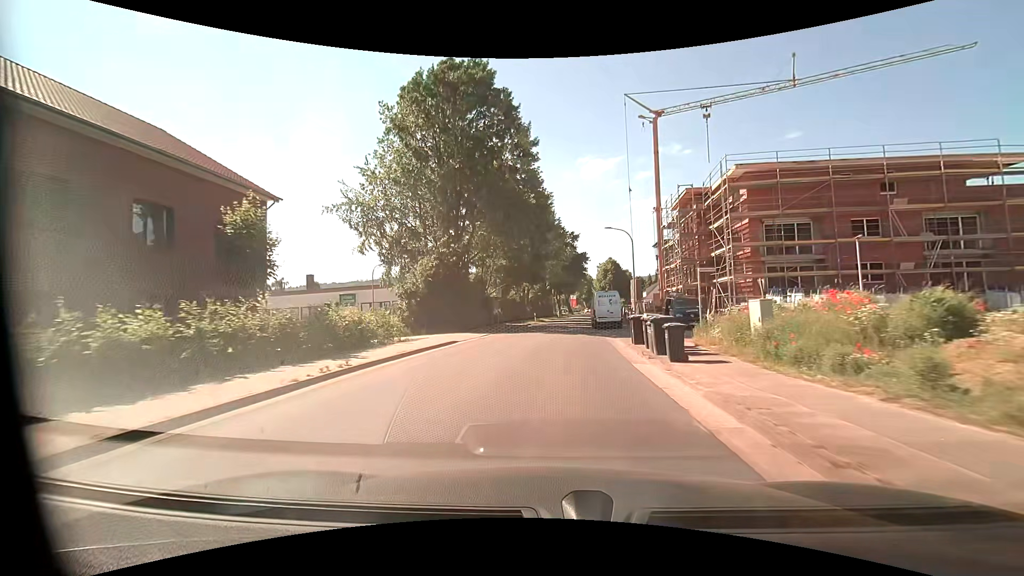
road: unclassified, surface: asphalt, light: Day
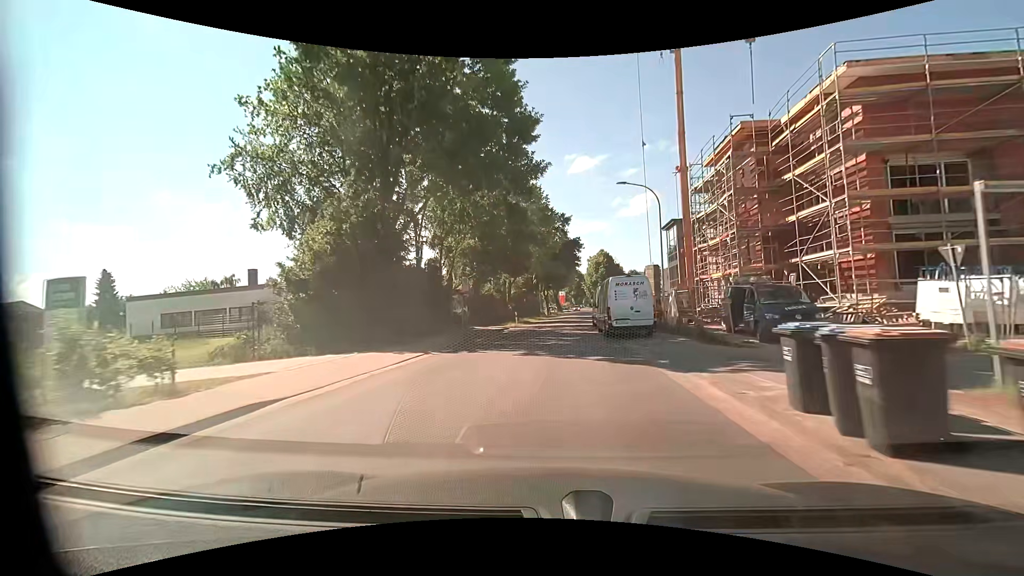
(0.0, +13.9) m; +1°
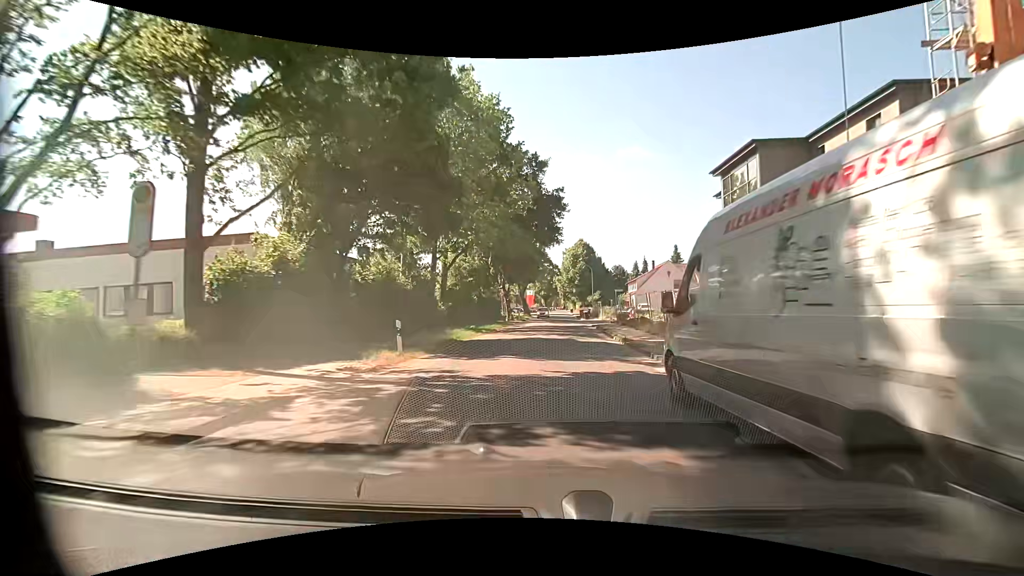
(+0.8, +27.6) m; +4°
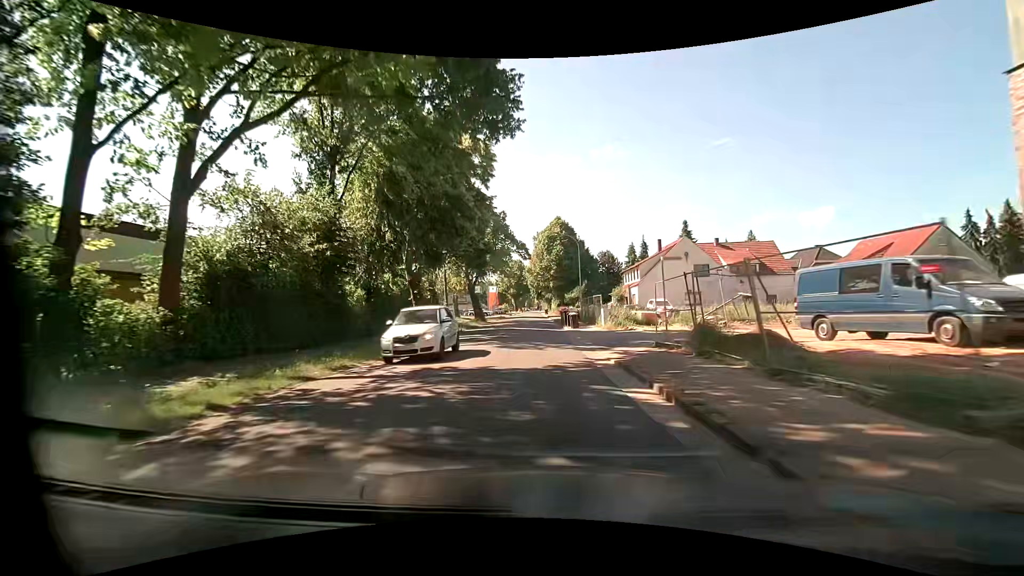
(+1.2, +27.7) m; +3°
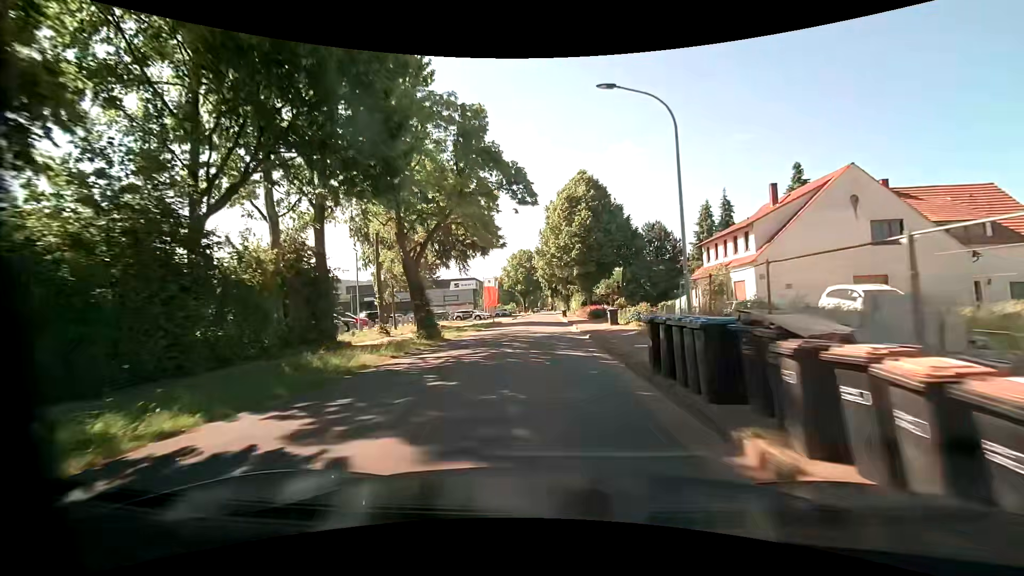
(-0.6, +28.8) m; -2°
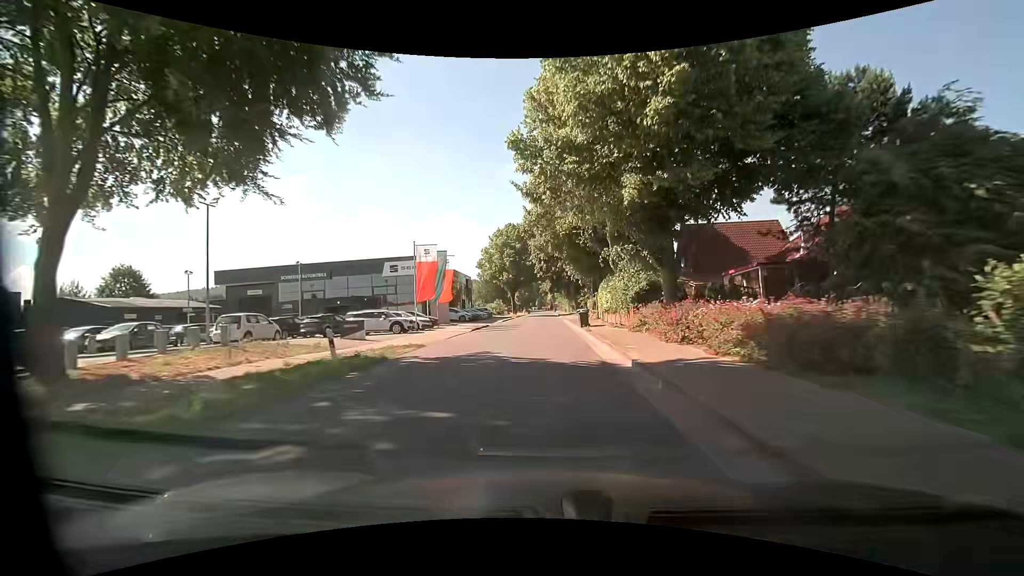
(+0.1, +37.1) m; 0°
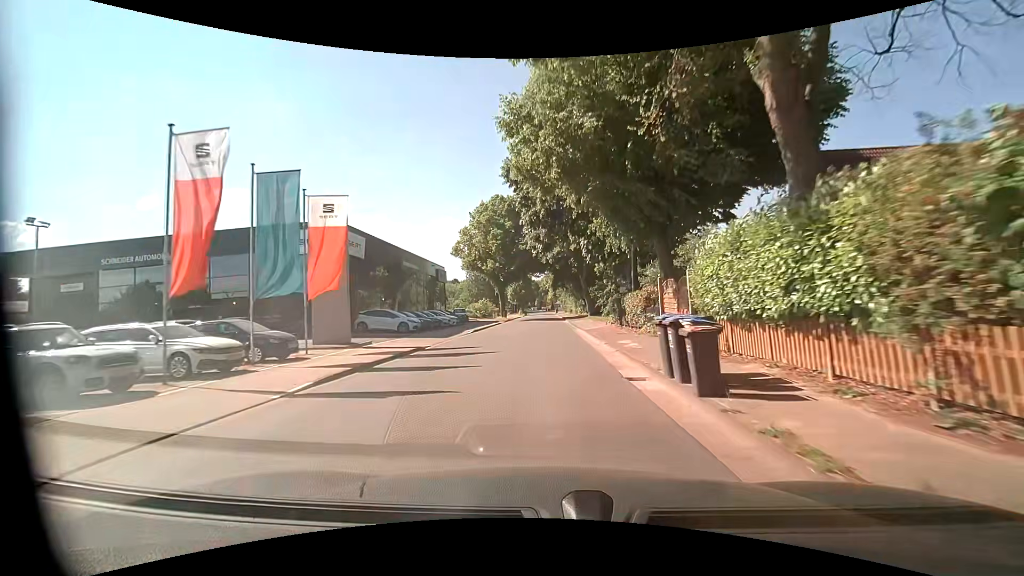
(0.0, +22.8) m; 0°
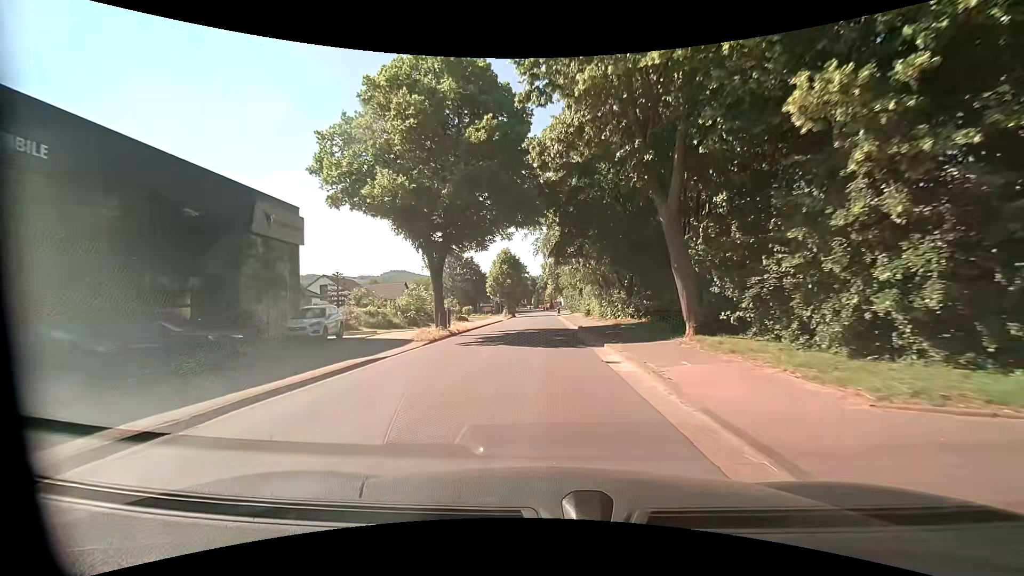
(+0.3, +37.8) m; +1°
(0, +10) (0, +20) (0, +30) (-1, +40) (-1, +50) (-1, +60) (-1, +70) (-1, +80) (-2, +90) (-2, +100) m
